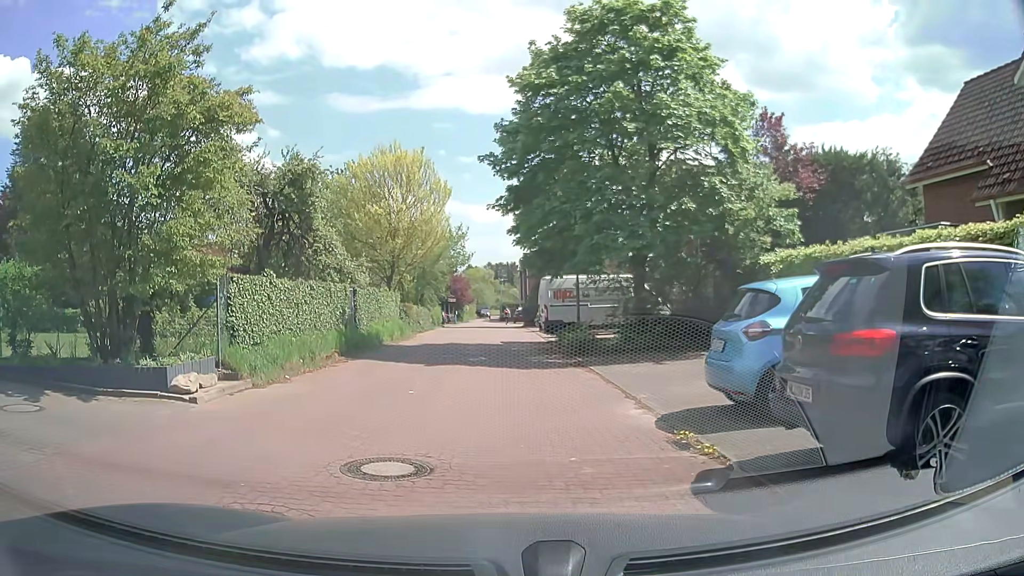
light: Day
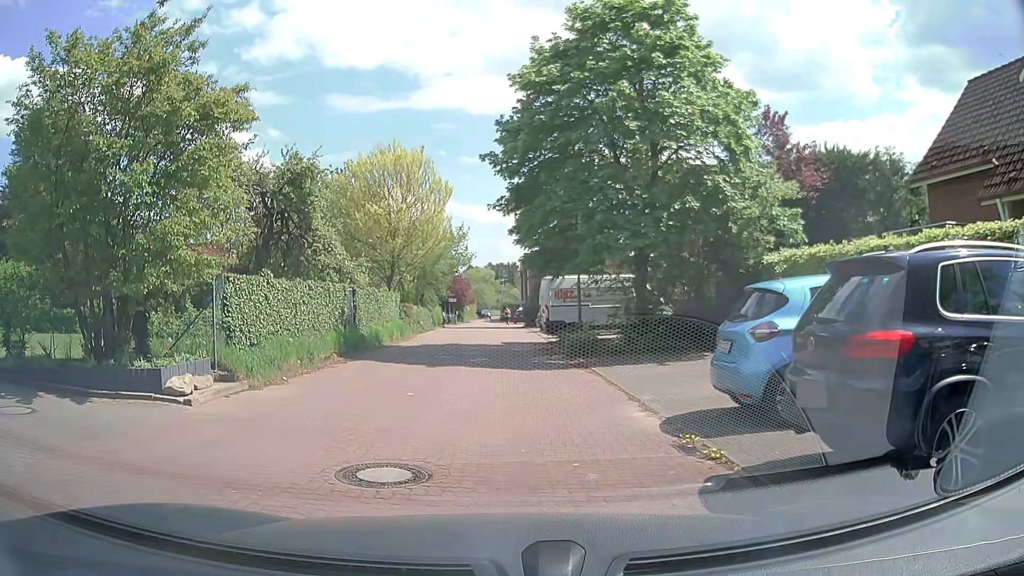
(0.0, +0.2) m; 0°
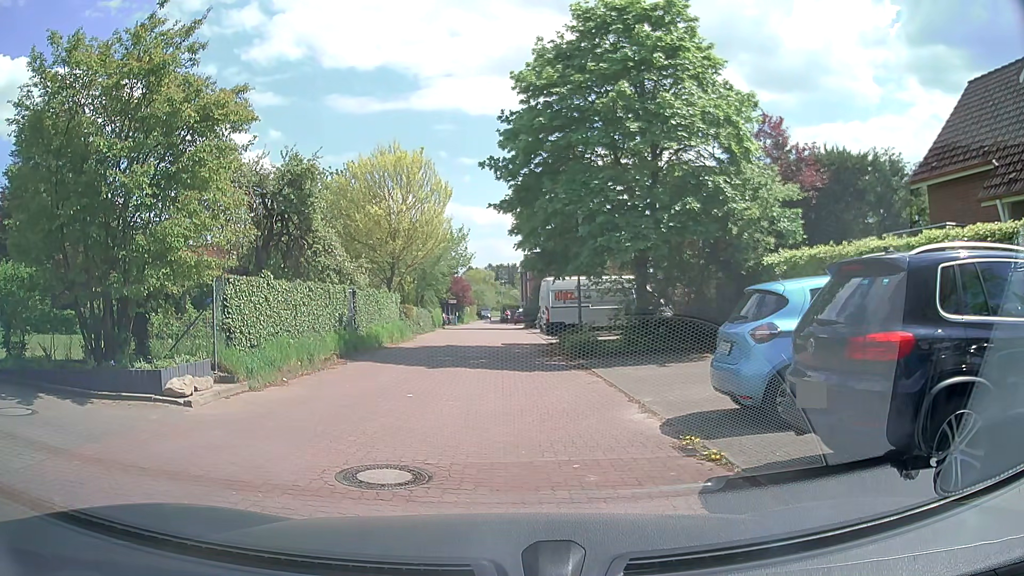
(0.0, +0.1) m; 0°
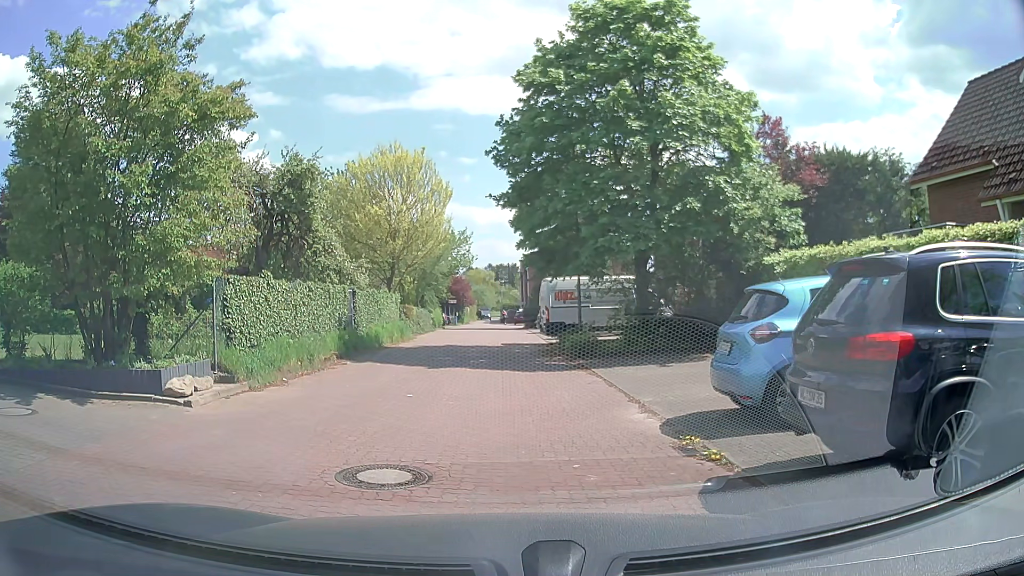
(0.0, 0.0) m; 0°
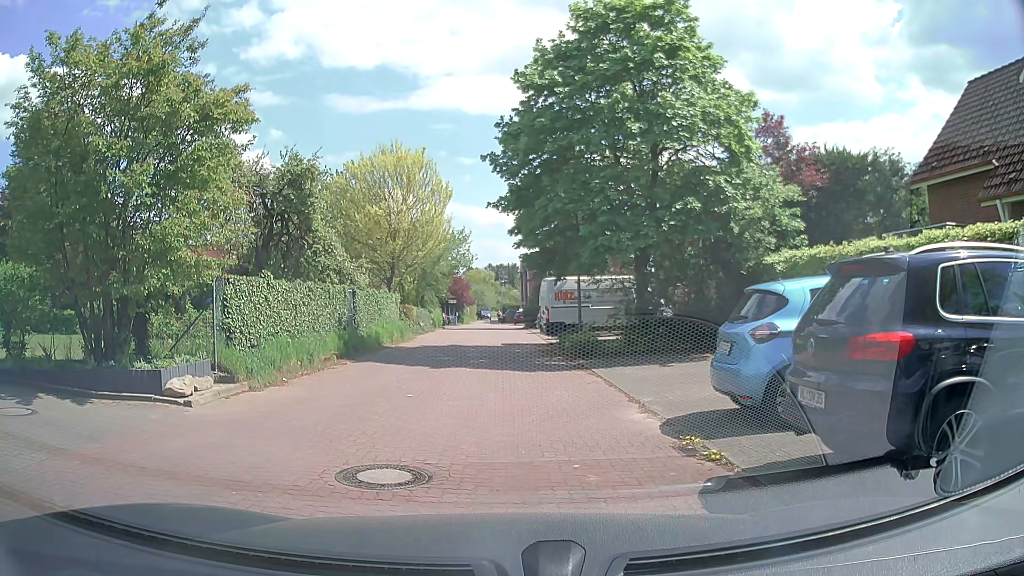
(0.0, 0.0) m; 0°
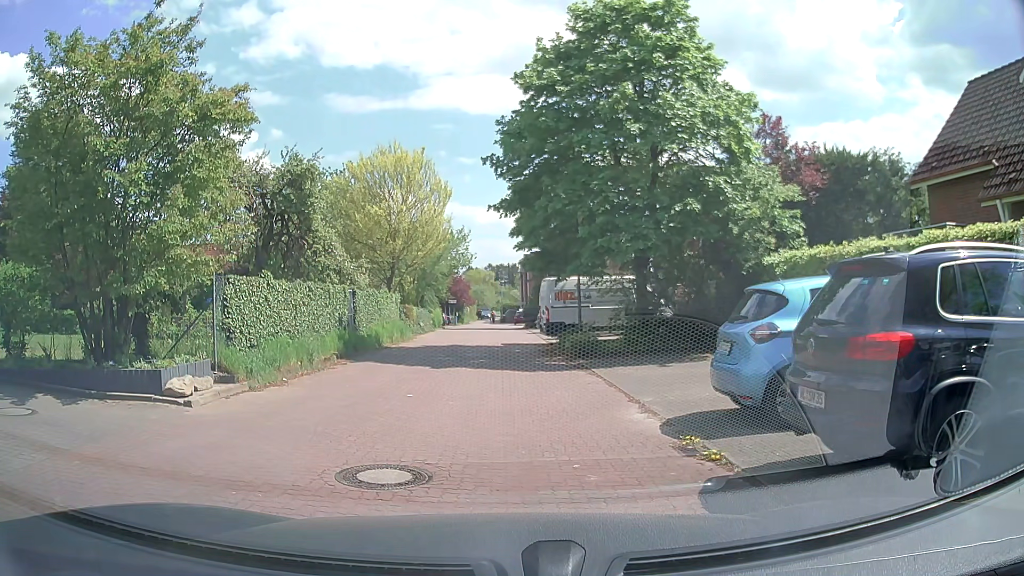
(0.0, 0.0) m; 0°
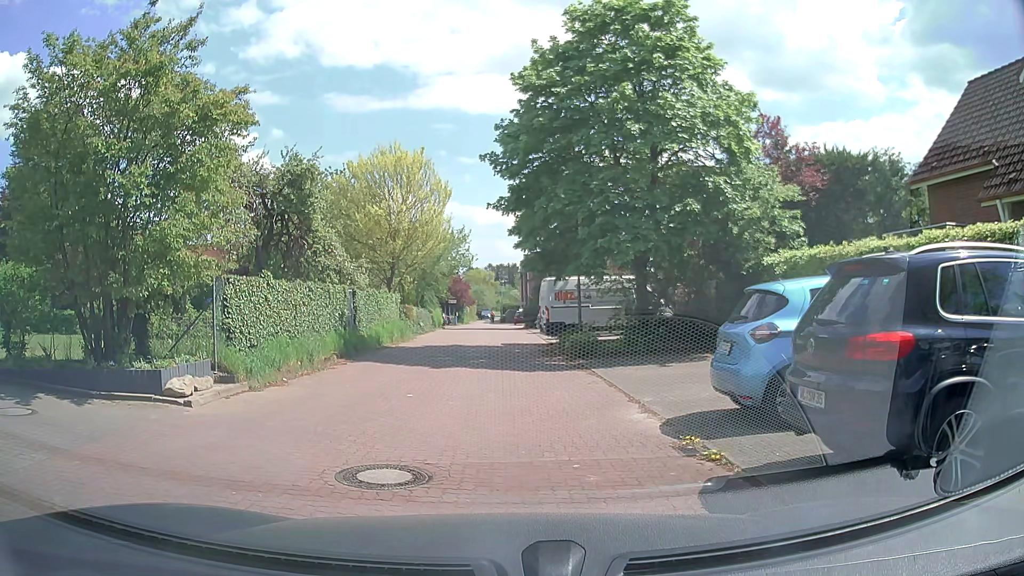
(0.0, 0.0) m; 0°
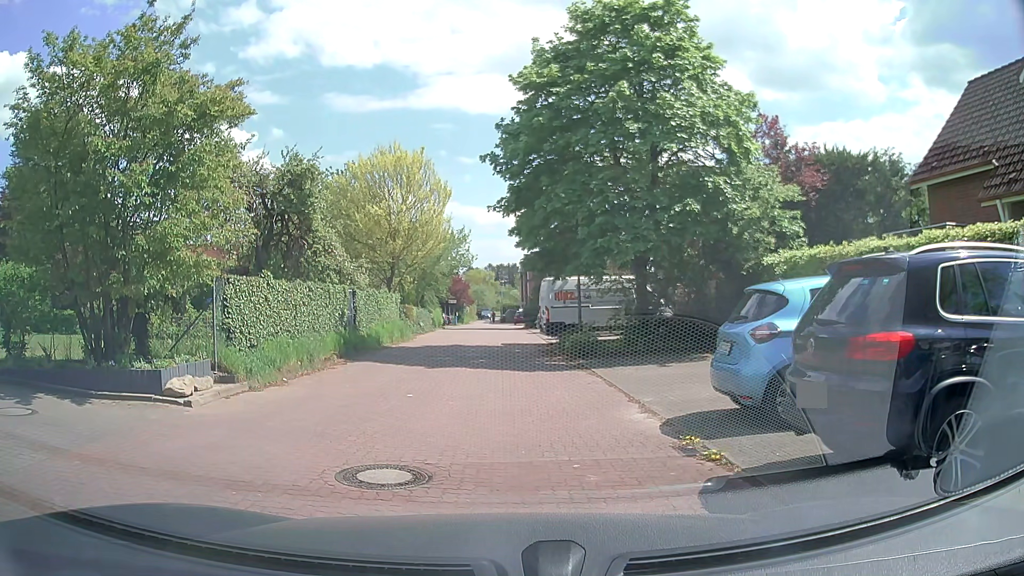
(0.0, 0.0) m; 0°
